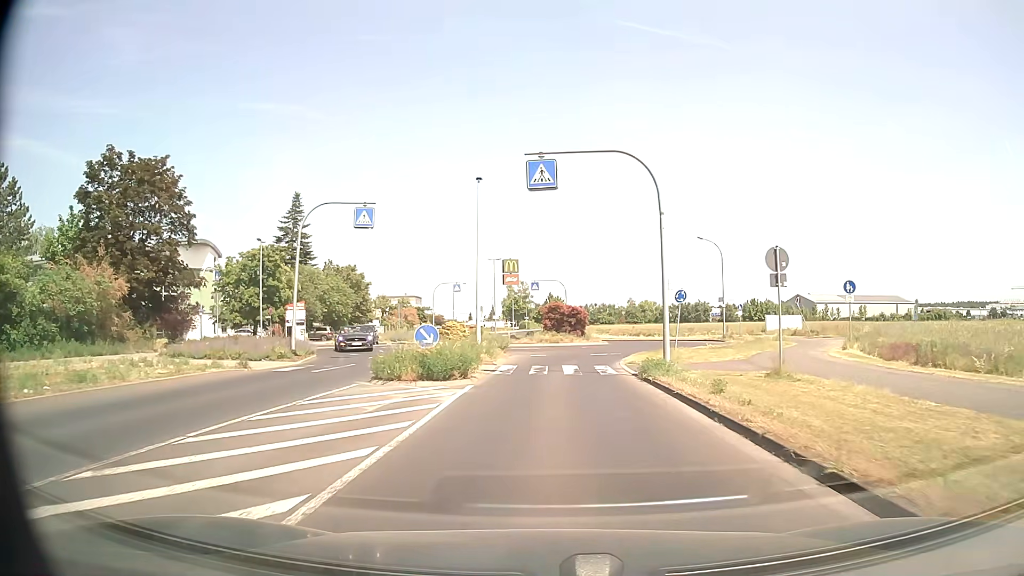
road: tertiary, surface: asphalt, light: Day
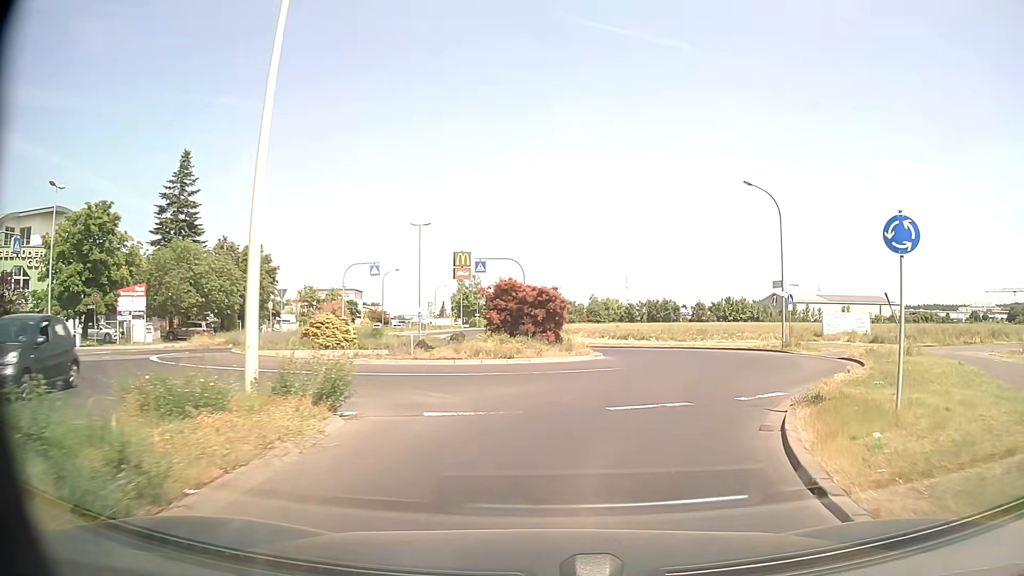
(+0.3, +20.4) m; +4°
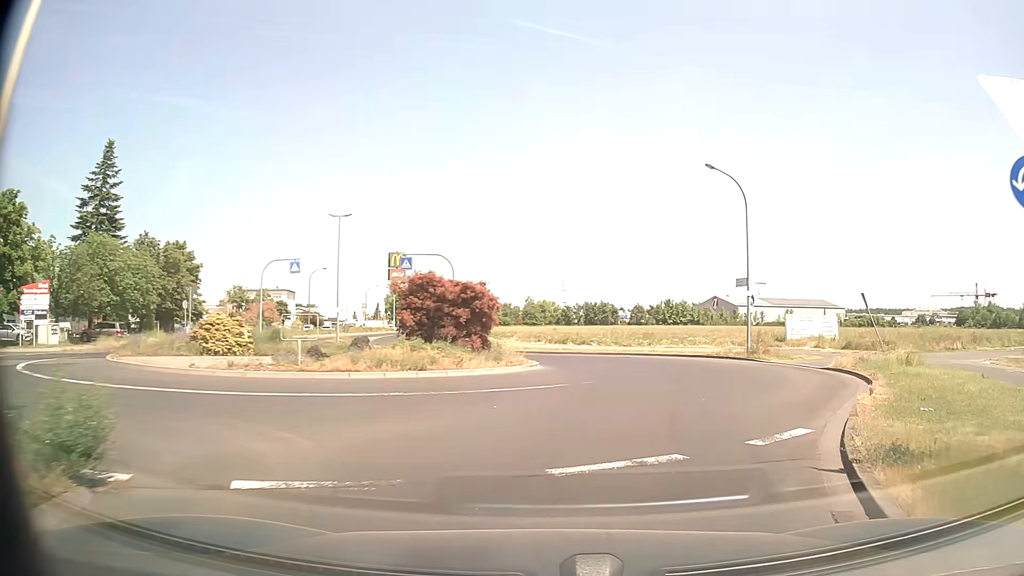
(+0.2, +4.2) m; +4°
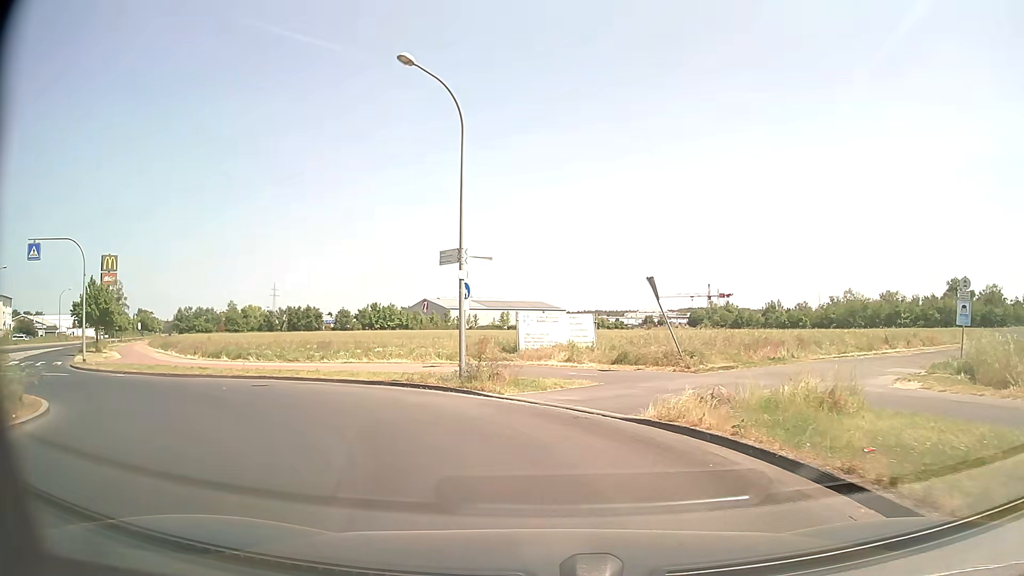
(+2.9, +11.5) m; +25°
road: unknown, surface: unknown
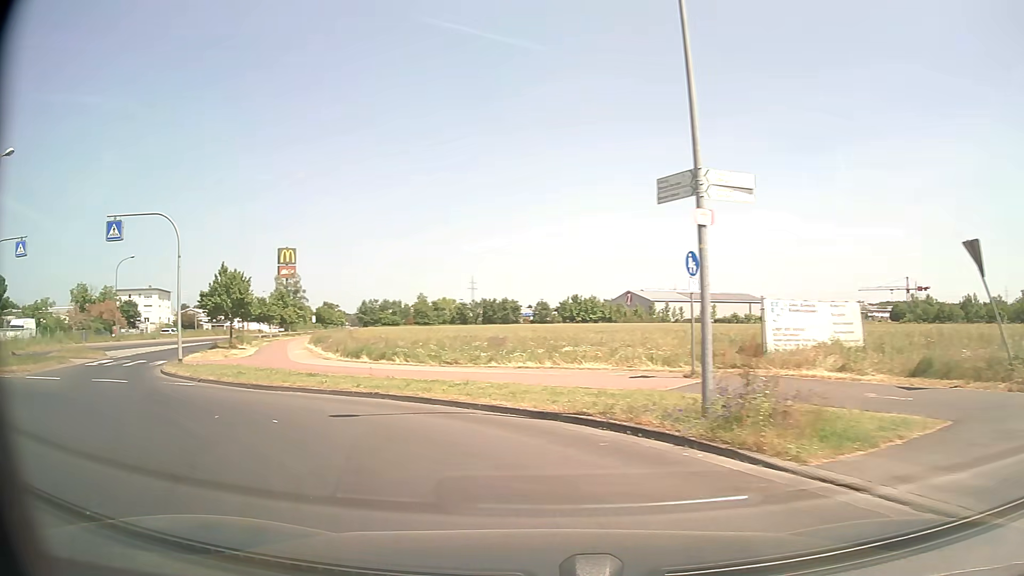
(-0.8, +7.7) m; -16°
